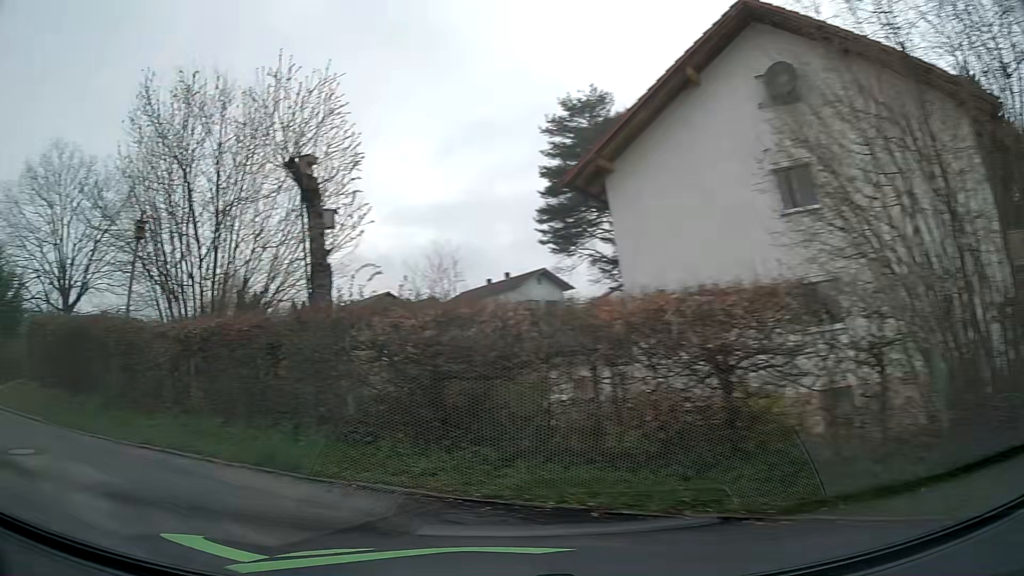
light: Day
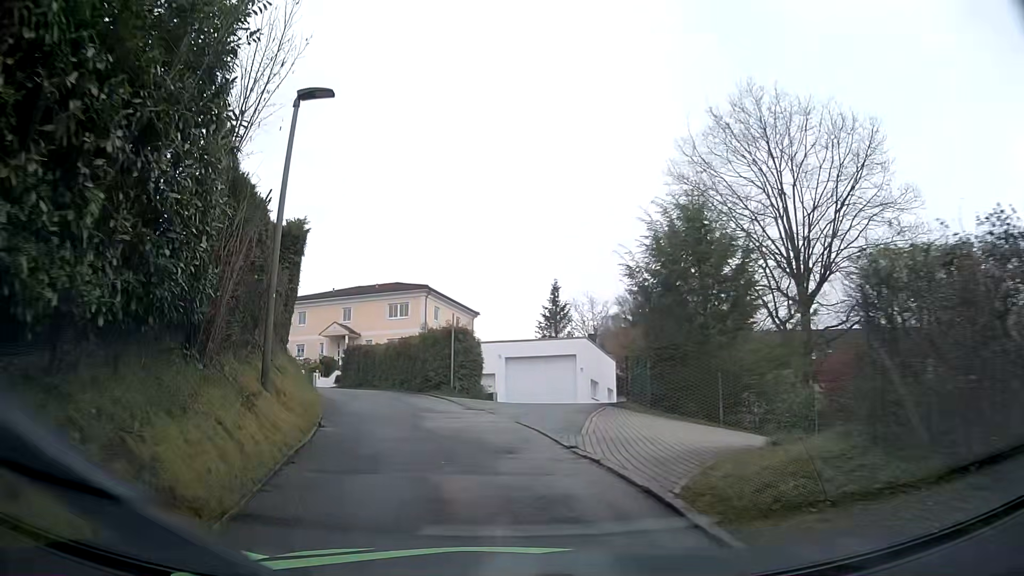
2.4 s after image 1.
(-7.7, +9.1) m; -63°
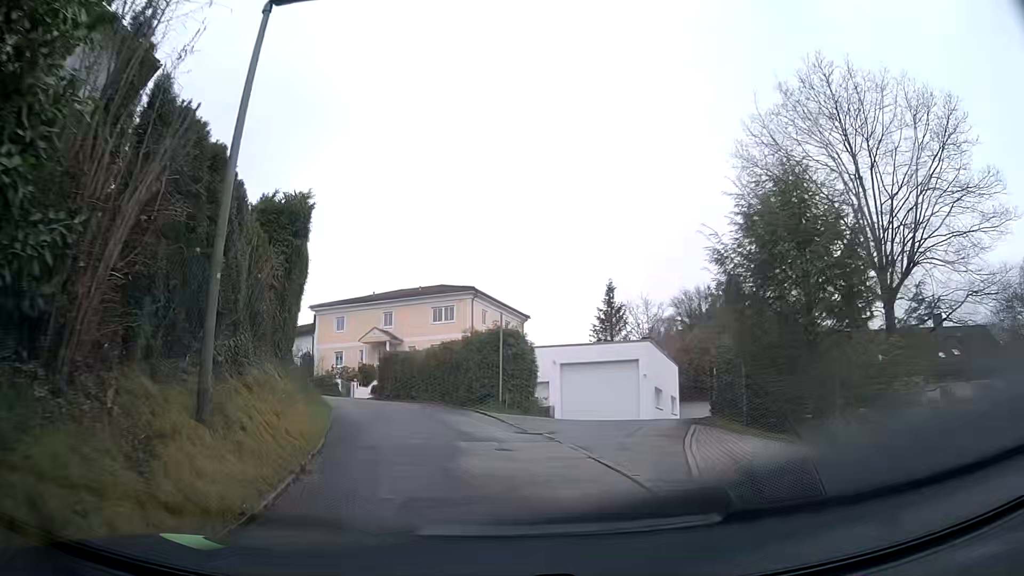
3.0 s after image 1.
(-0.1, +3.7) m; -4°
